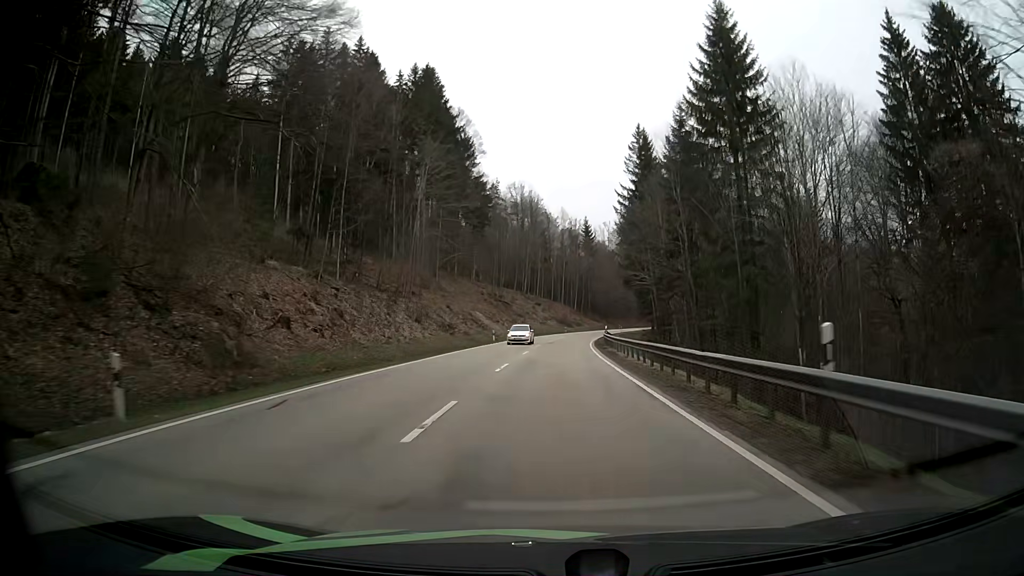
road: secondary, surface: asphalt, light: Day
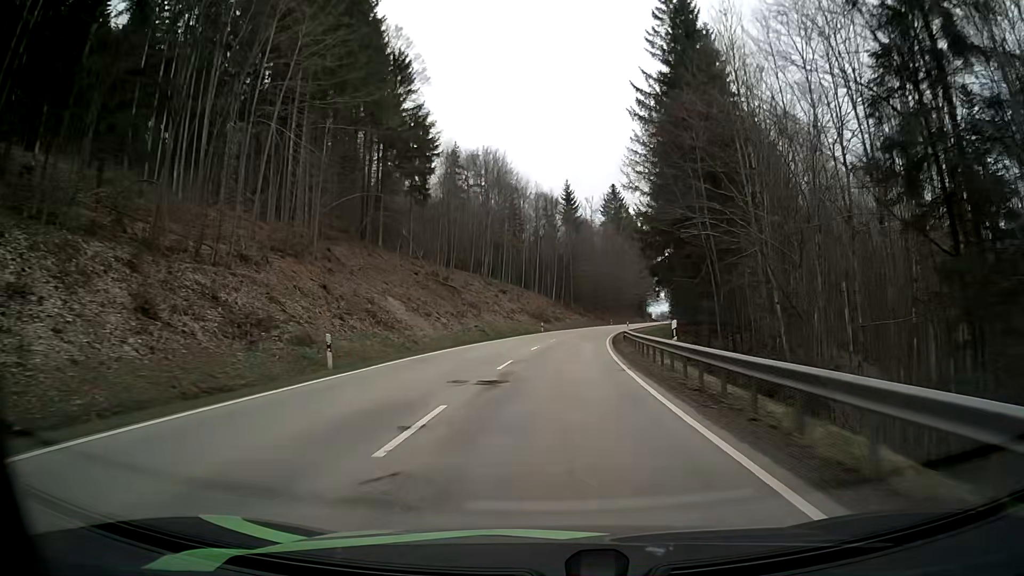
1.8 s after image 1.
(+0.4, +37.8) m; +2°
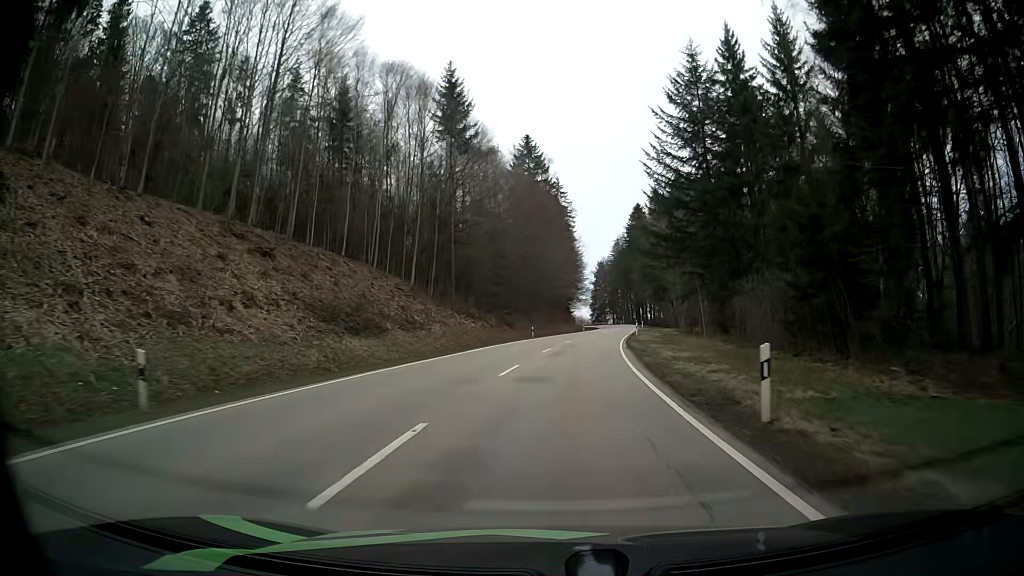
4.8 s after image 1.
(+4.2, +61.6) m; +9°
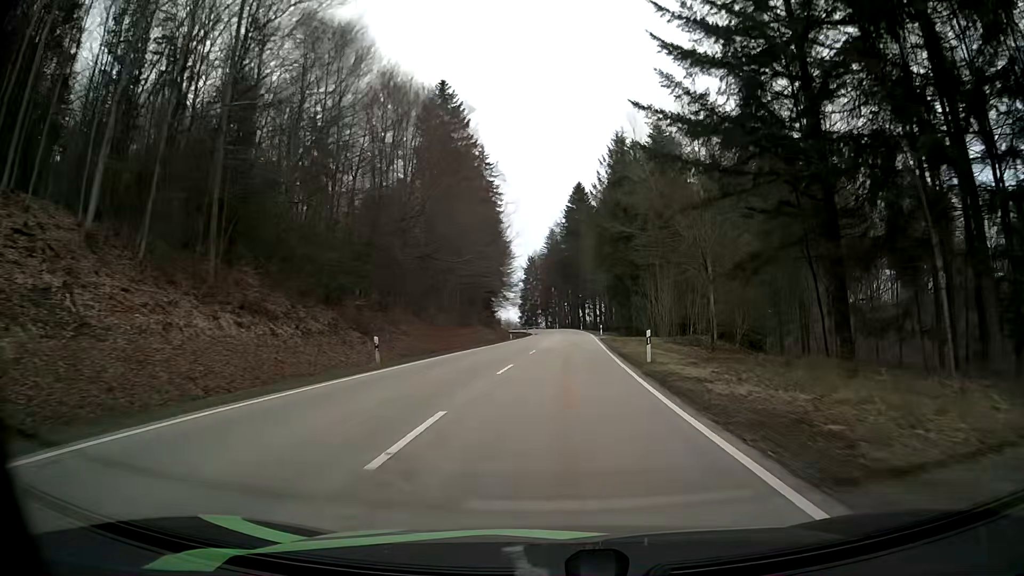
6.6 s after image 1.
(+1.7, +36.0) m; +6°
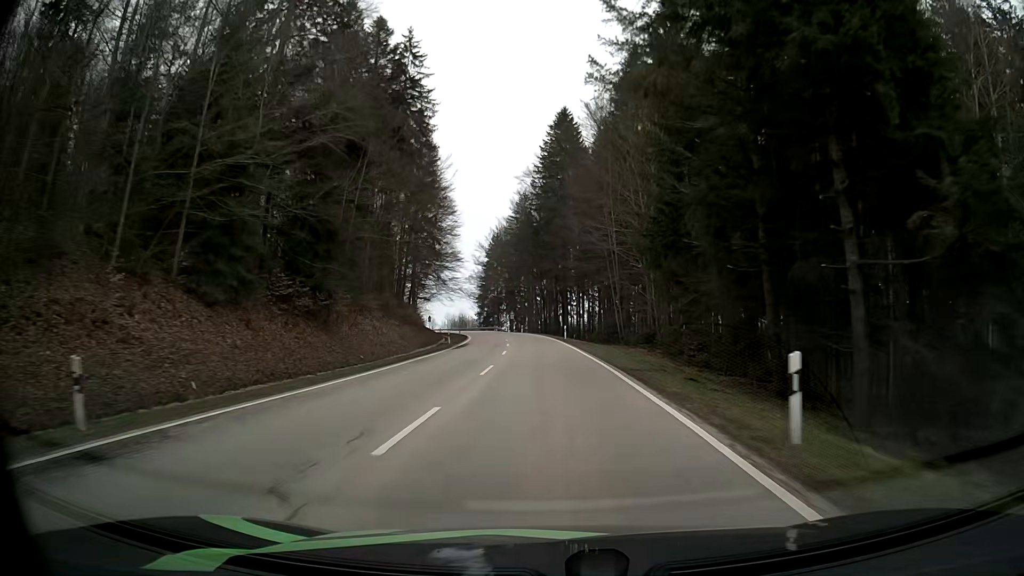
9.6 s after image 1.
(+2.4, +59.6) m; +3°
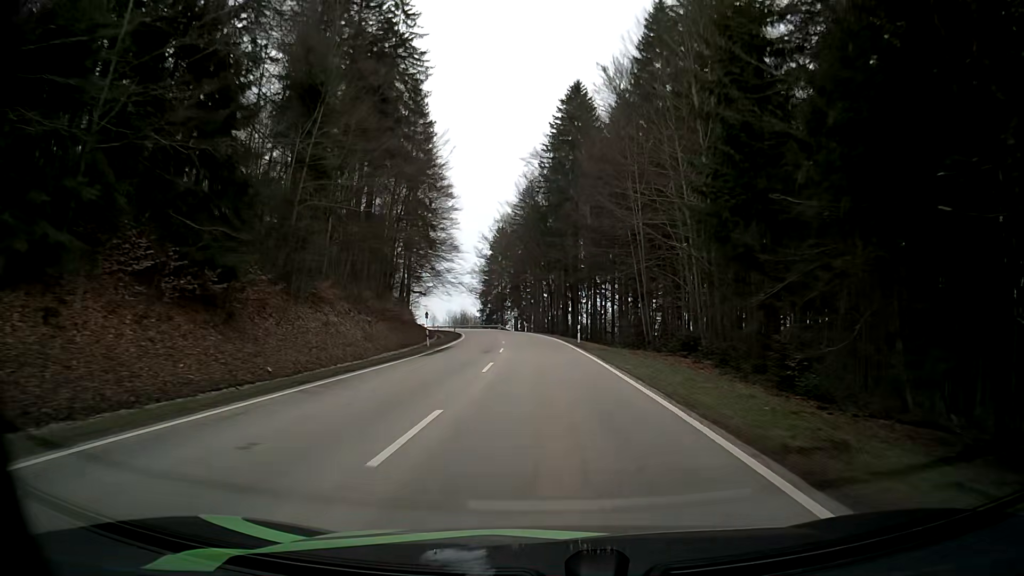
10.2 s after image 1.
(-0.1, +12.0) m; -1°
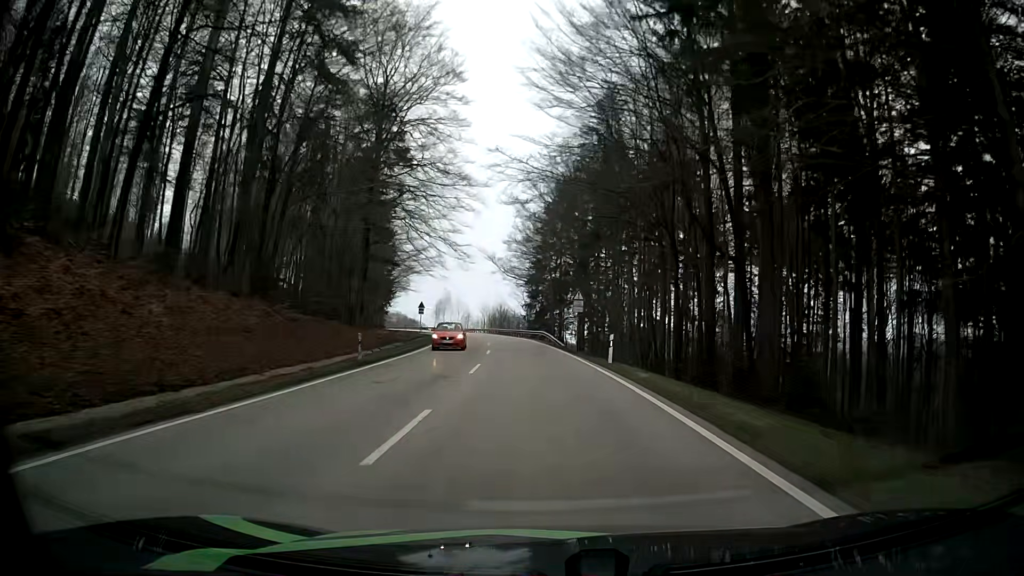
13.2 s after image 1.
(-2.3, +60.8) m; -5°
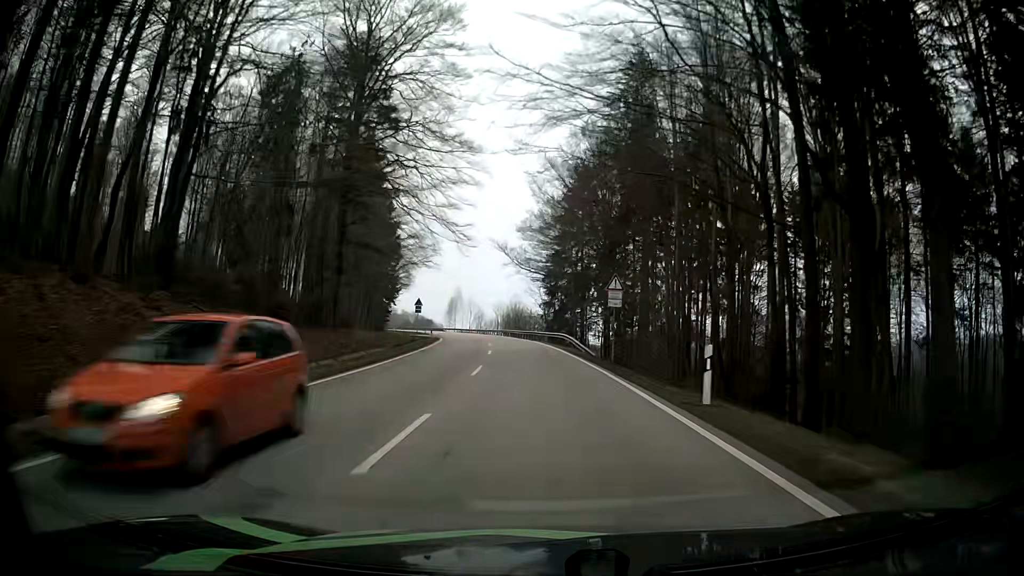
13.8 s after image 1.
(-0.2, +12.4) m; -1°
(0, +10) (-1, +20) (-1, +30) (-2, +40) (-3, +50) (-5, +60) (-6, +70) (-8, +79) (-10, +89) (-13, +99) m
